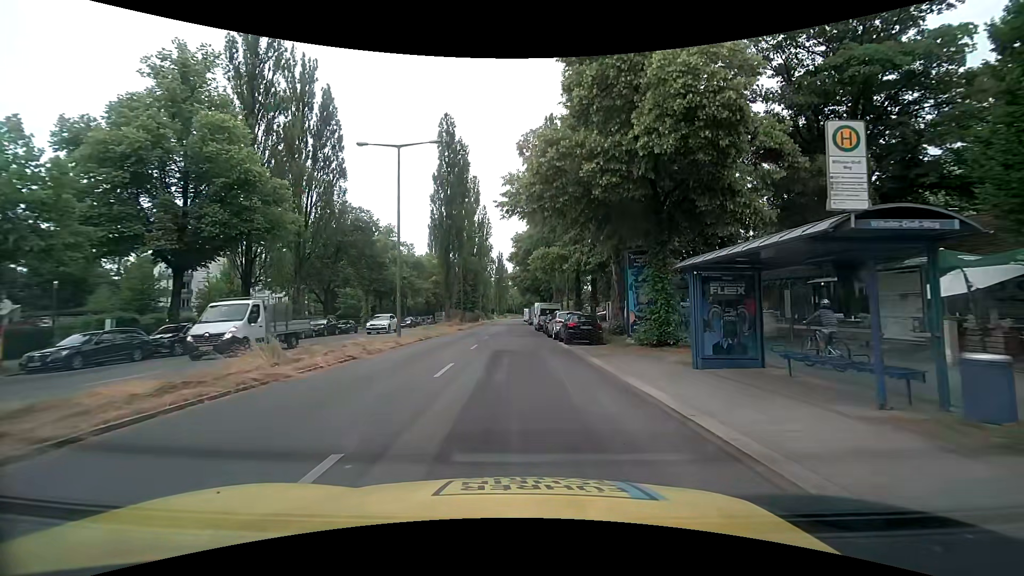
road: secondary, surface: asphalt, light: Day
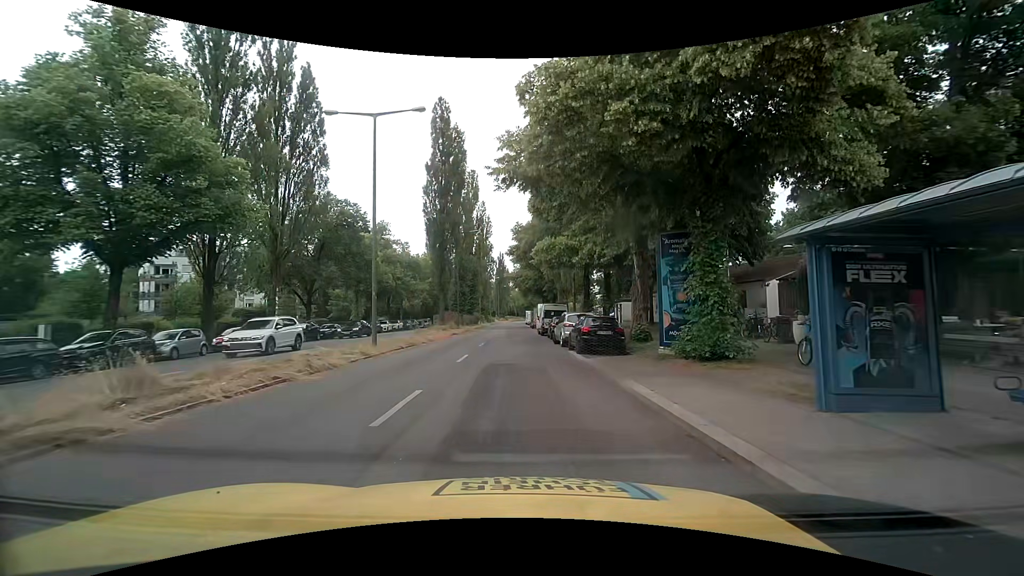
(-0.1, +4.6) m; -1°
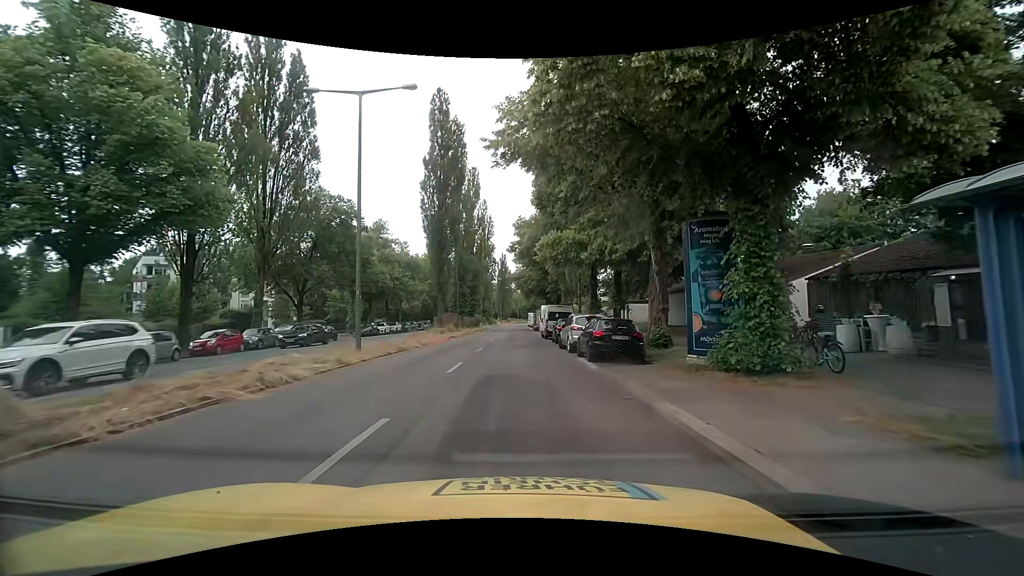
(0.0, +2.6) m; -1°
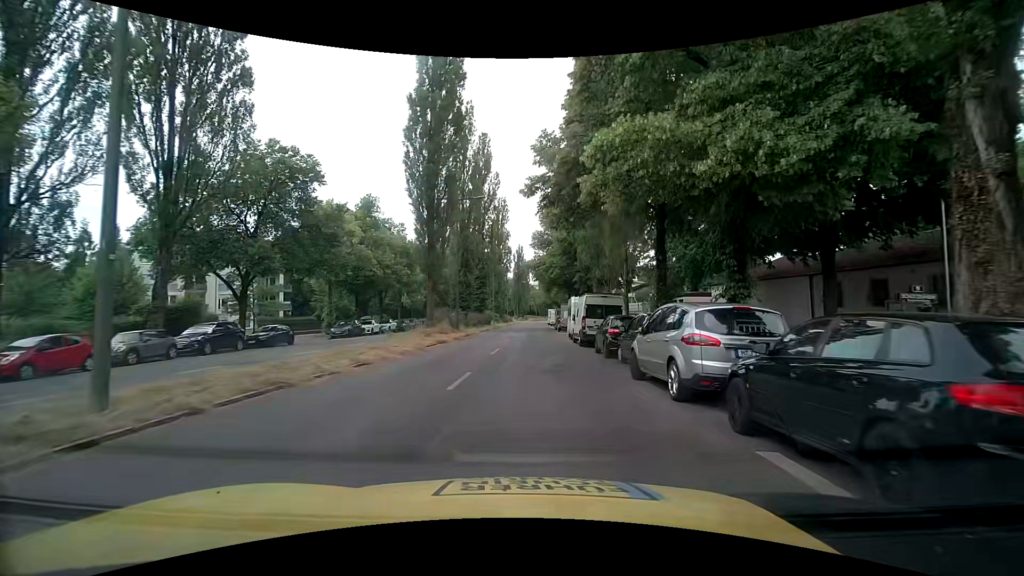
(-0.3, +12.7) m; -2°
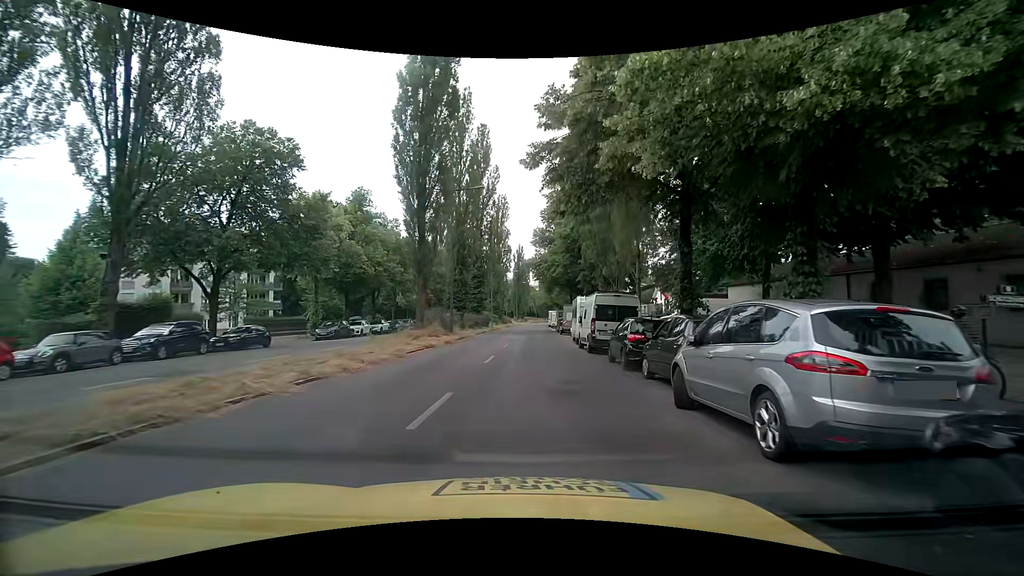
(0.0, +3.2) m; 0°
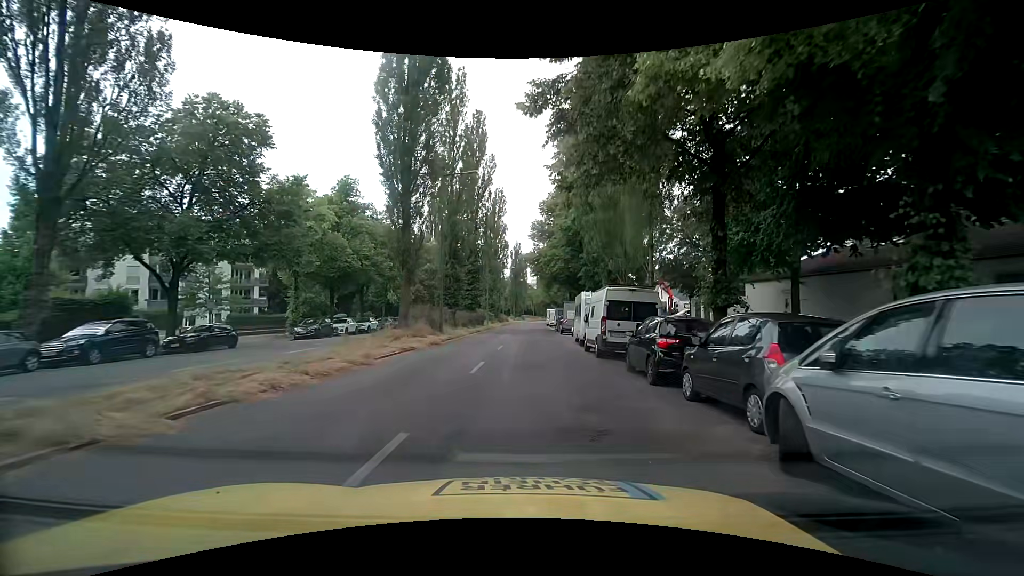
(0.0, +3.4) m; 0°
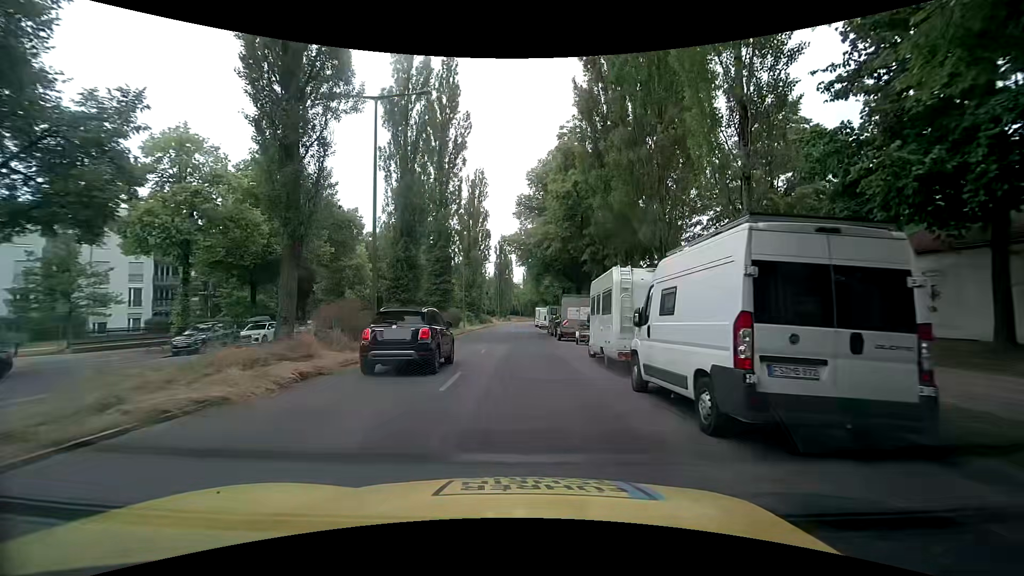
(+0.2, +11.8) m; +3°
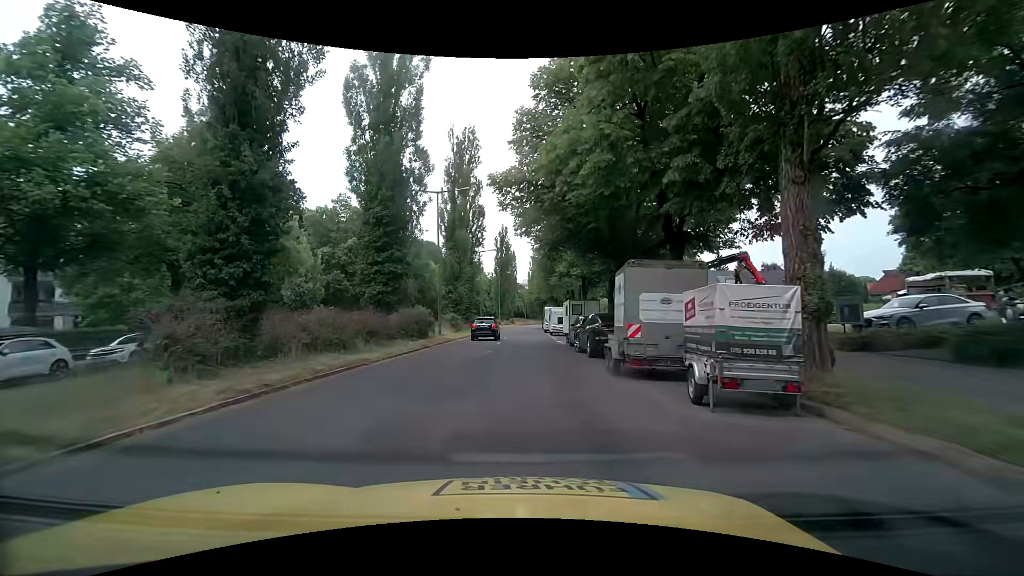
(-0.3, +17.4) m; -2°
(0, +10) (0, +20) (0, +30) (+1, +40) (+1, +50) (+1, +60) (+1, +70) (+1, +80) (+2, +90) (+2, +100) m
